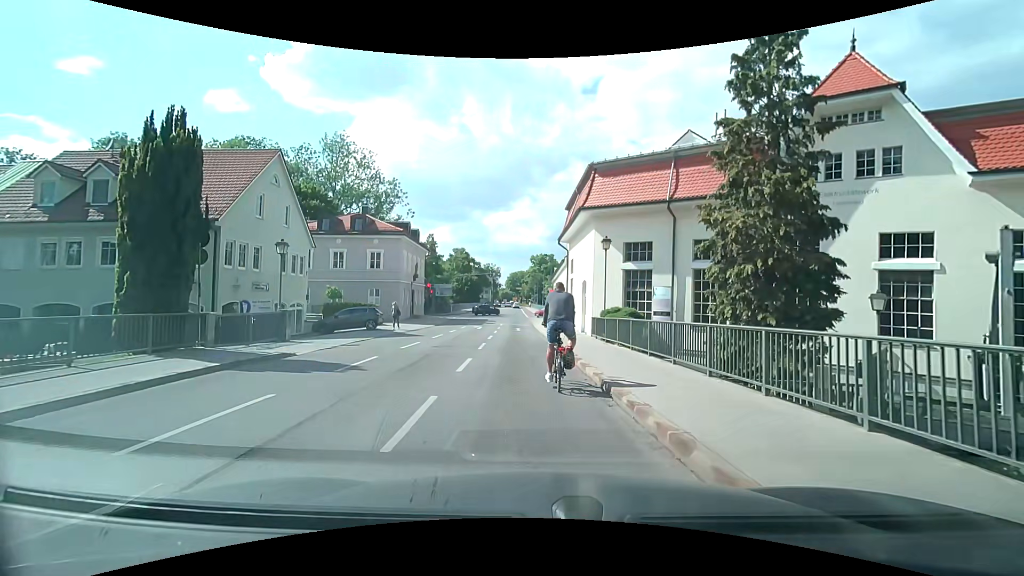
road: residential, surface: asphalt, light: Day
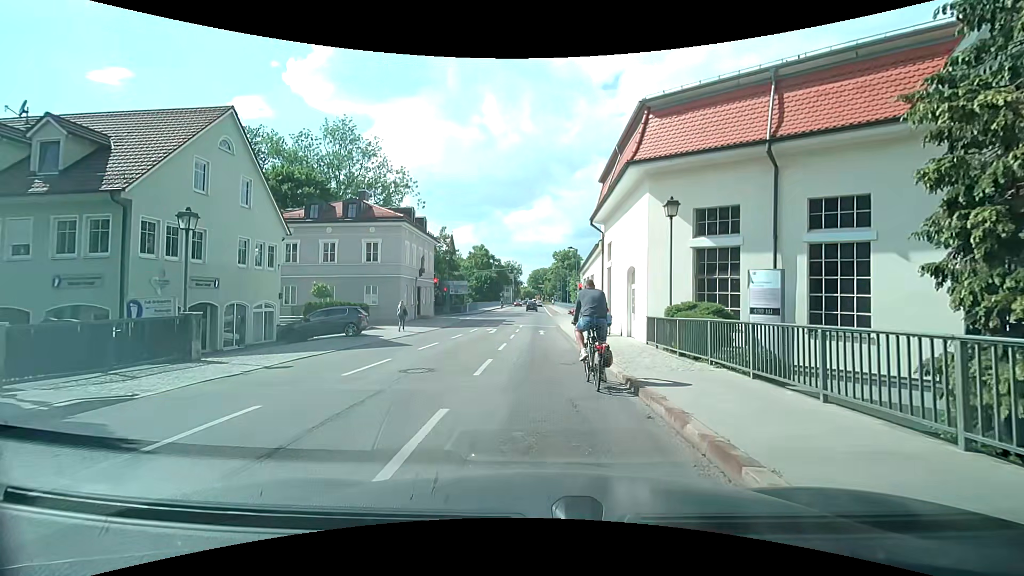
(+0.1, +7.1) m; -1°
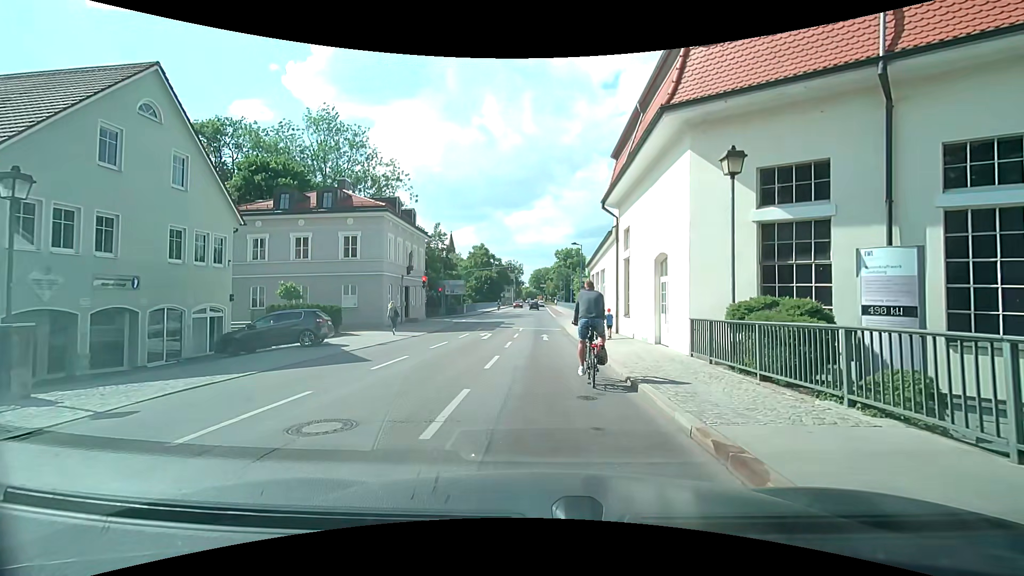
(+0.1, +4.7) m; +1°
